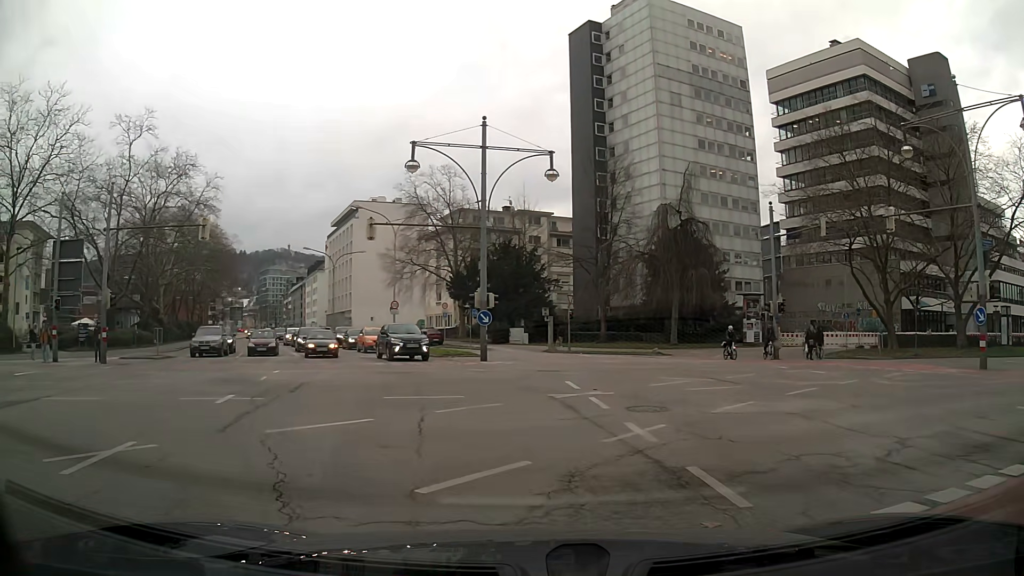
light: Day
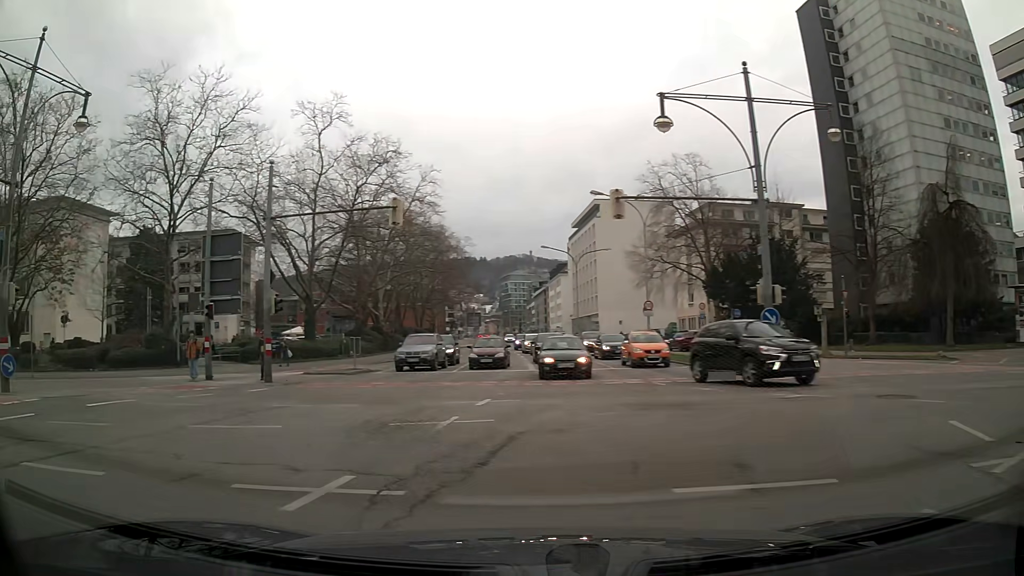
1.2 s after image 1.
(-0.9, +6.6) m; -19°
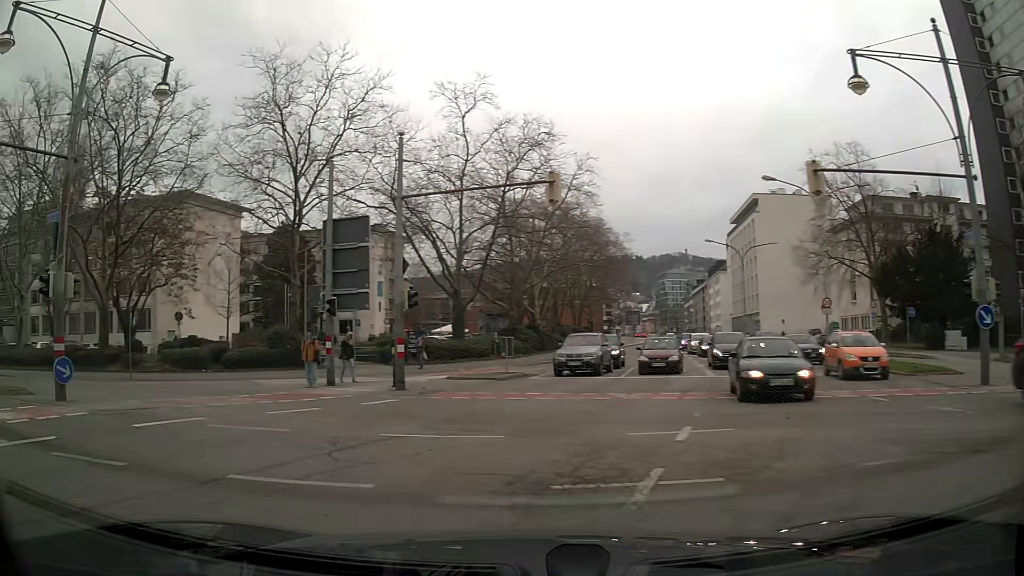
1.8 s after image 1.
(-0.4, +3.8) m; -13°
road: primary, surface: asphalt
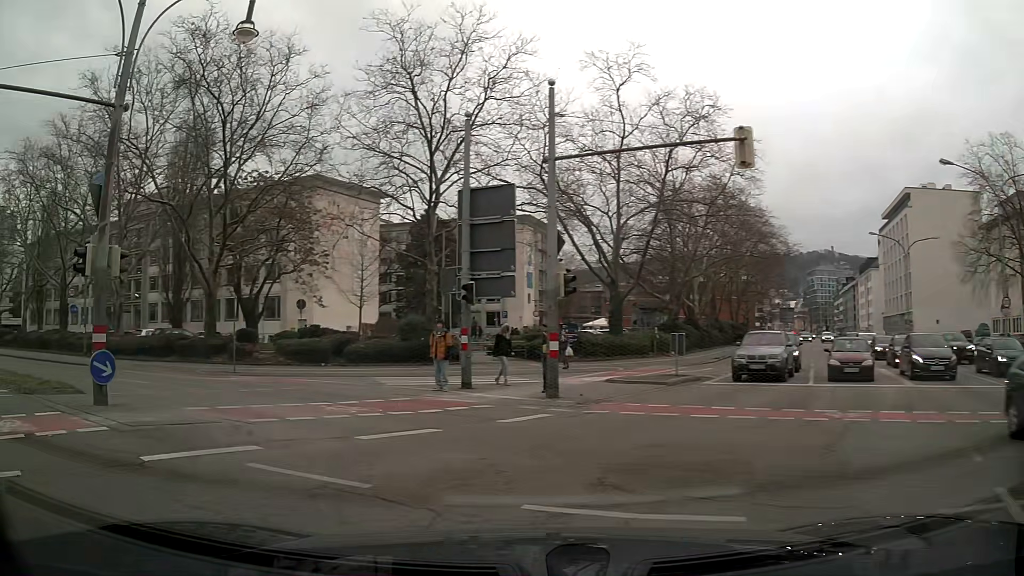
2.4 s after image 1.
(-0.5, +4.0) m; -12°
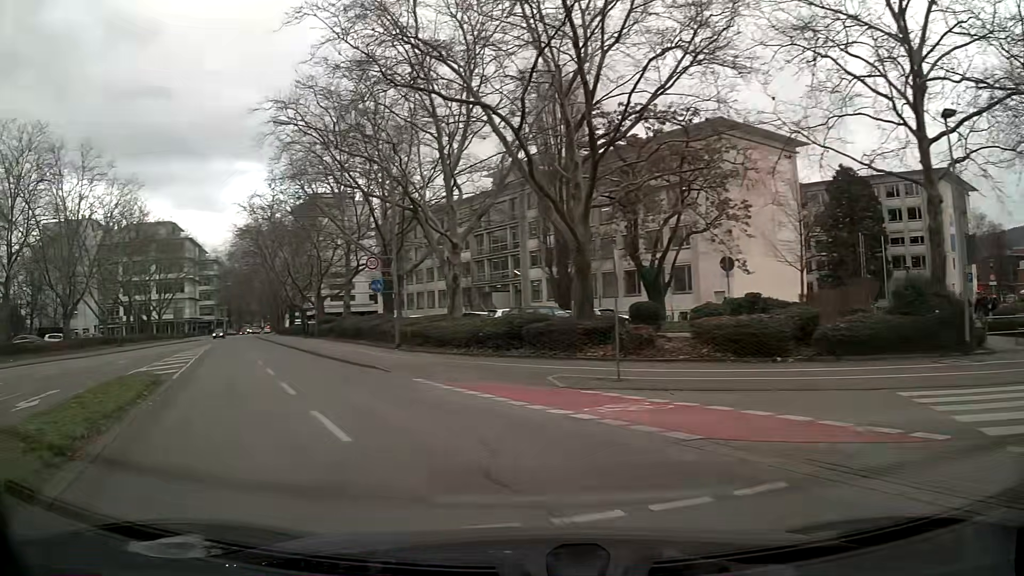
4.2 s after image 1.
(-4.1, +12.1) m; -35°
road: secondary
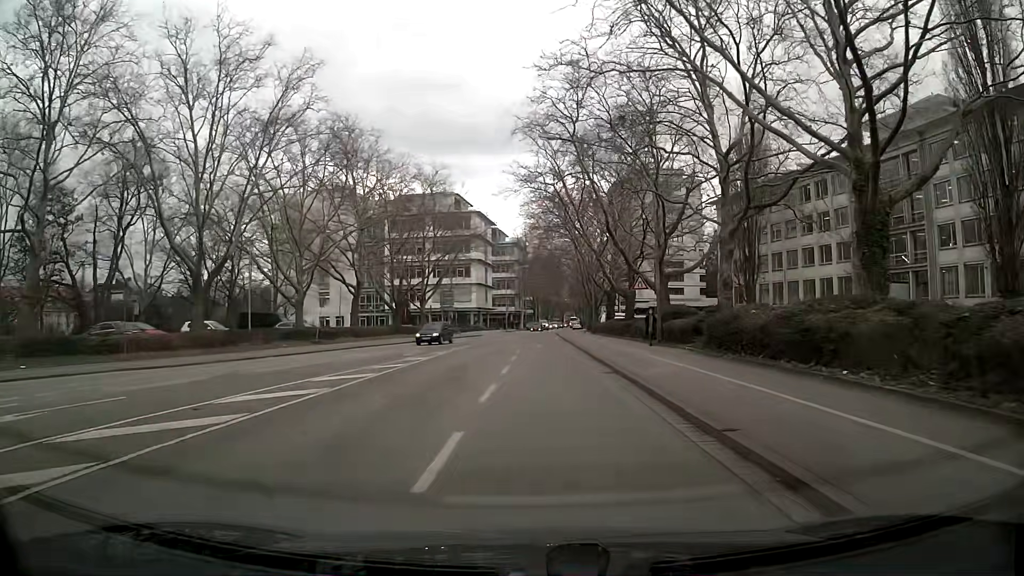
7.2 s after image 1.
(-9.1, +25.2) m; -28°
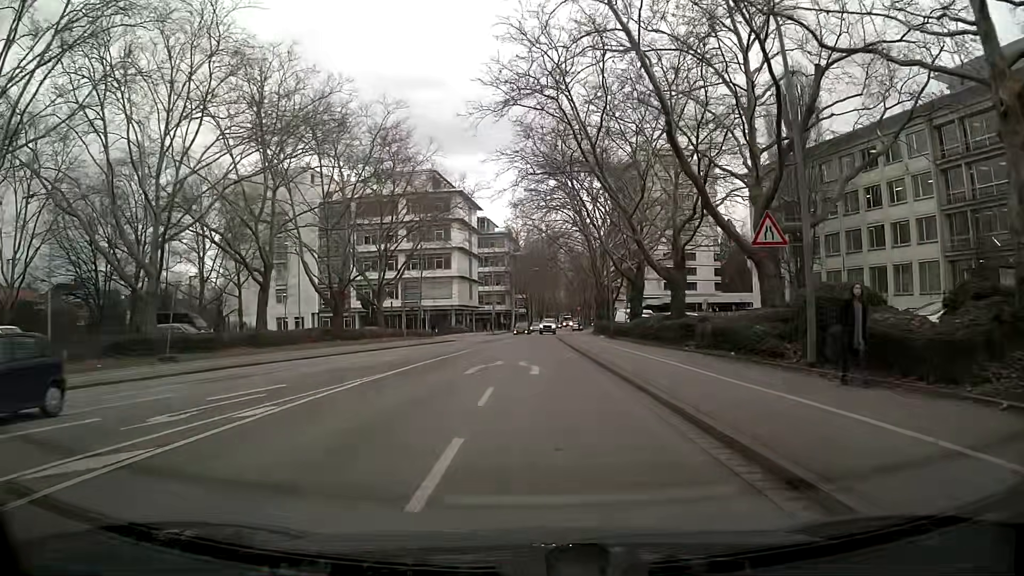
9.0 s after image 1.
(+0.2, +18.7) m; +1°
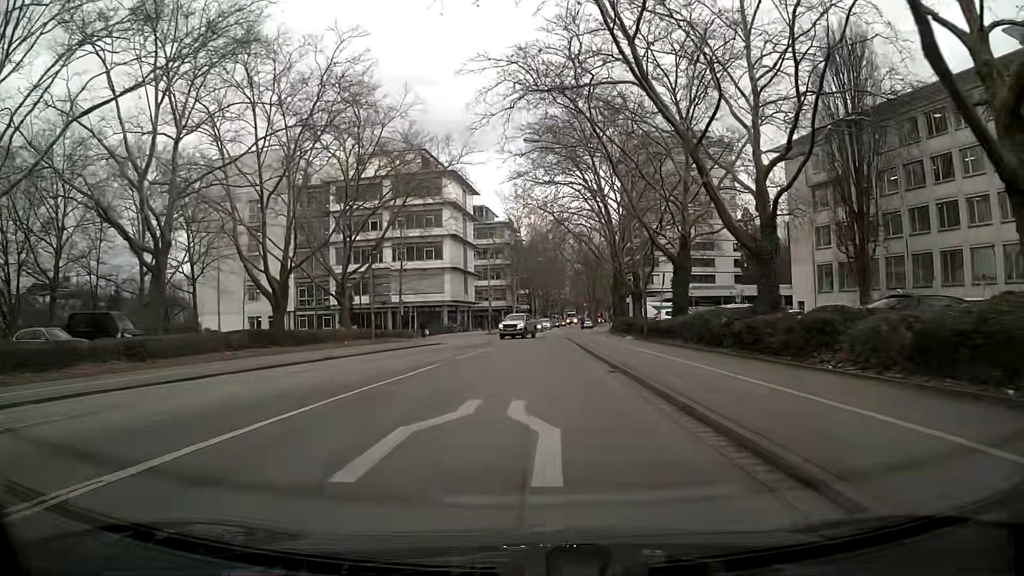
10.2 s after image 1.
(-0.1, +12.1) m; -1°
